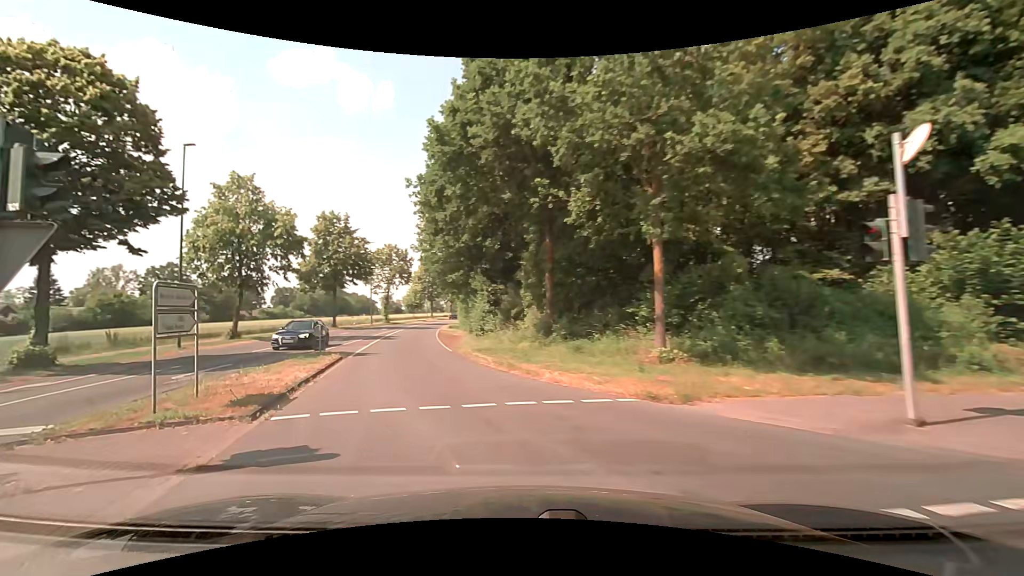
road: secondary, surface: asphalt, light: Day
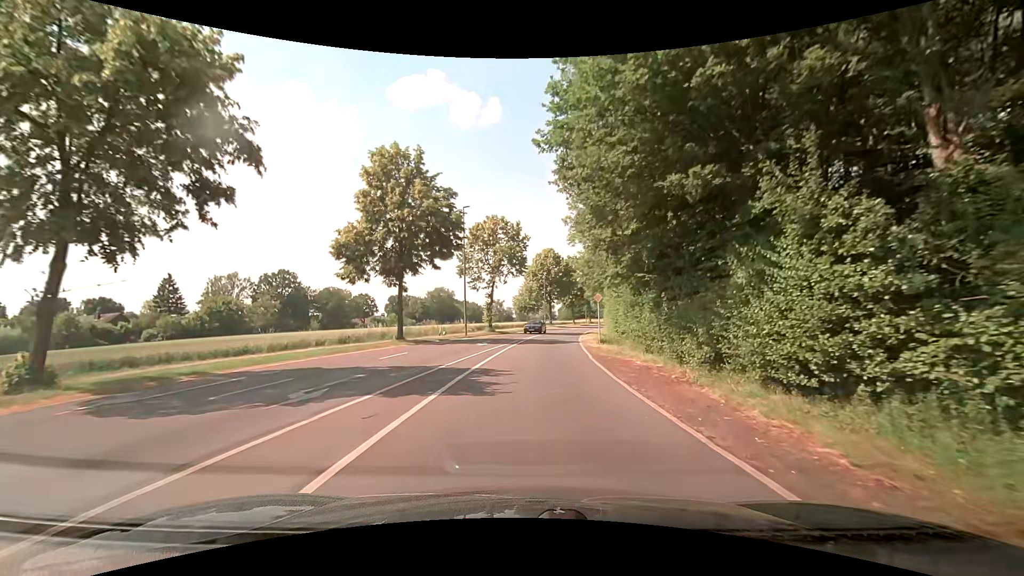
(-5.6, +24.2) m; -13°
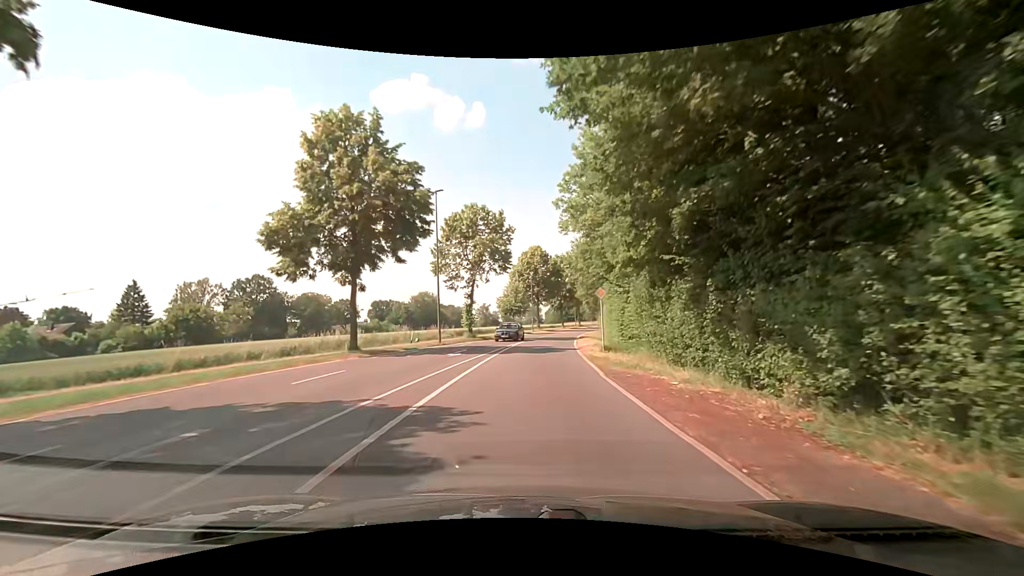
(+0.1, +6.0) m; +3°
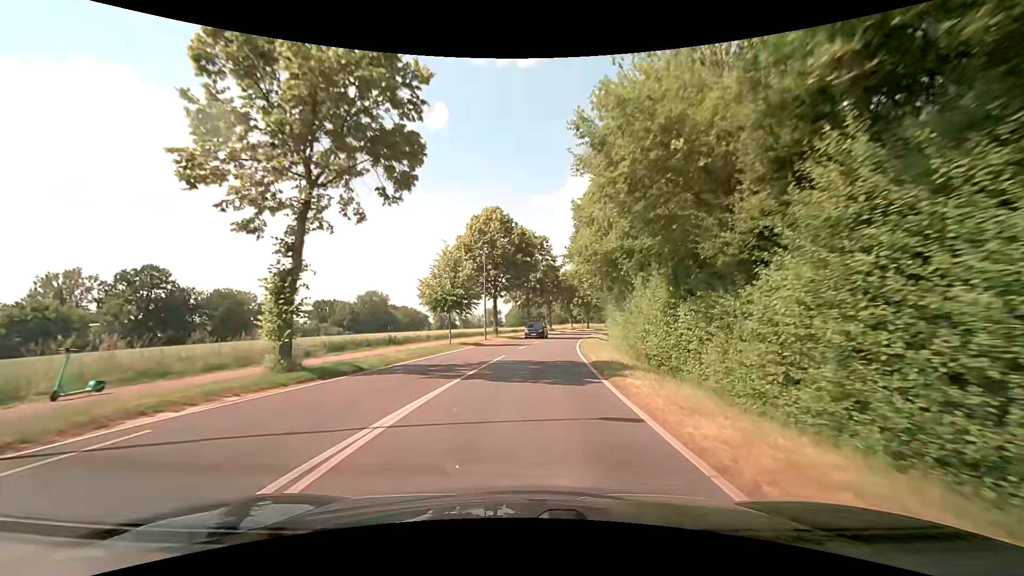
(+0.8, +26.7) m; +4°
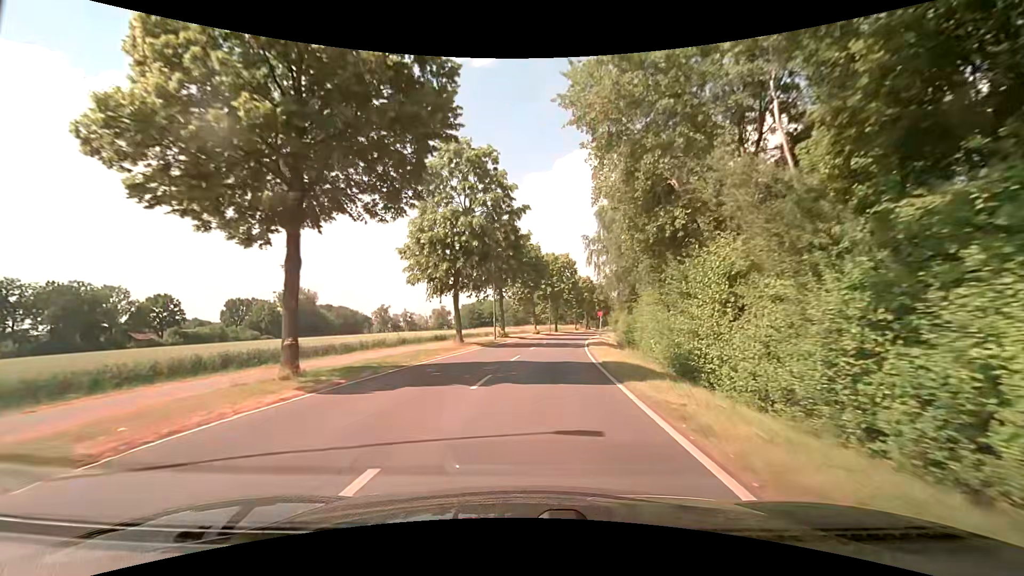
(+1.8, +34.7) m; +5°
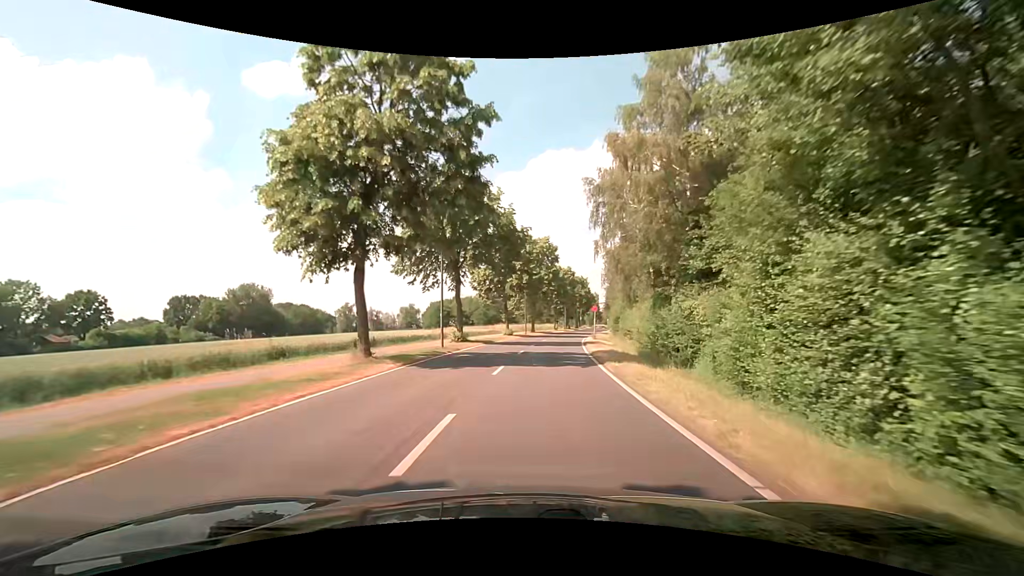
(+0.4, +14.9) m; +4°
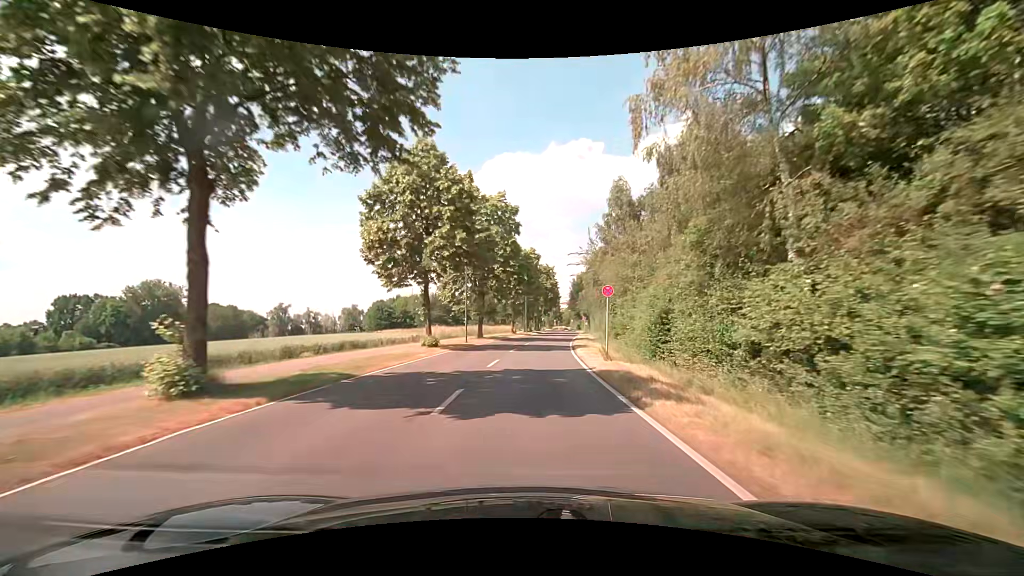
(+0.8, +23.5) m; +4°
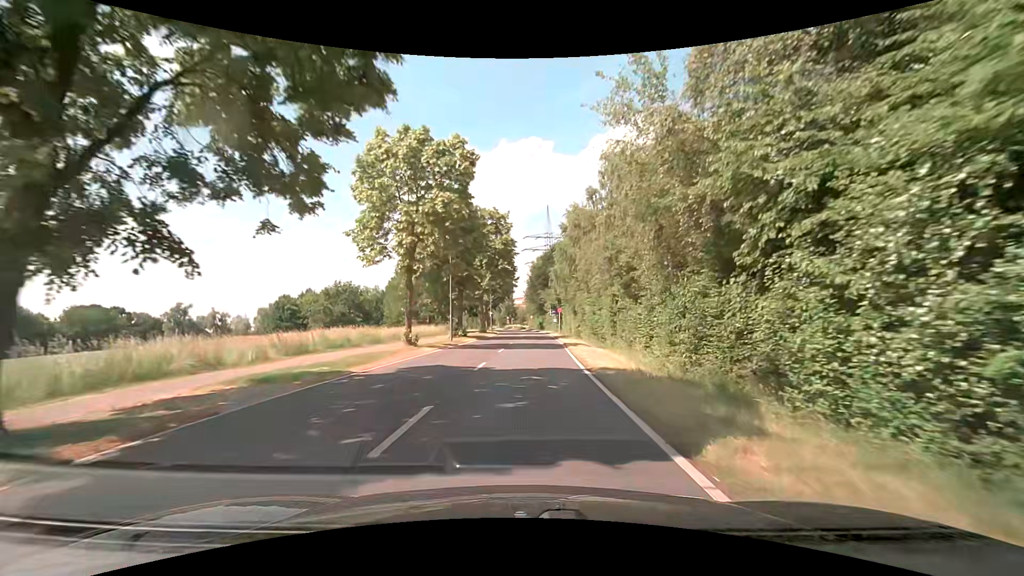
(+2.3, +37.5) m; +6°
(0, +10) (0, +20) (+1, +30) (+1, +40) (+1, +50) (+1, +60) (+1, +70) (+1, +80) (0, +90) (-1, +100) m
